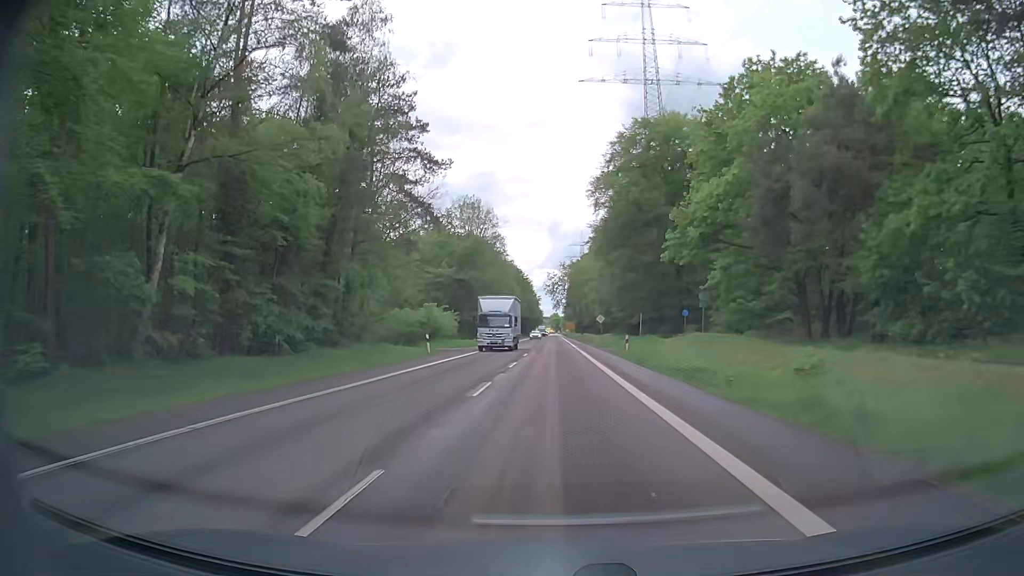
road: secondary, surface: asphalt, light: Day
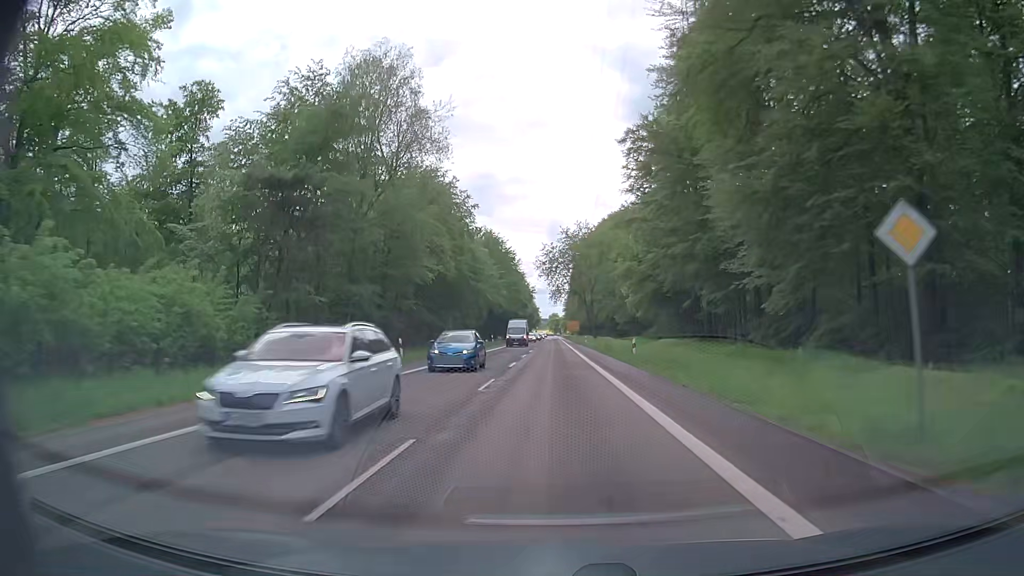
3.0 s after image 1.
(+0.3, +54.9) m; 0°
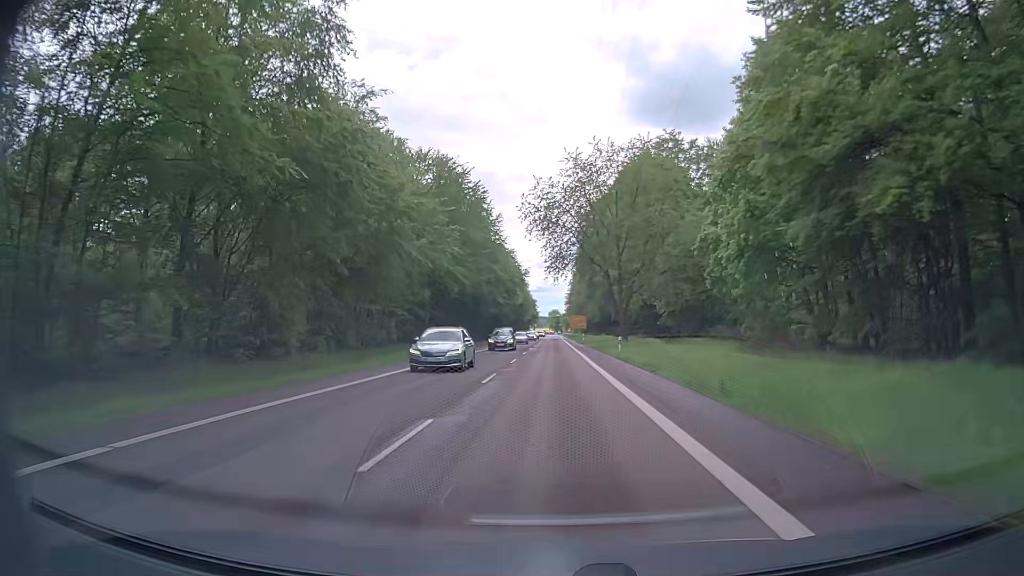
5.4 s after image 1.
(+0.1, +43.8) m; 0°
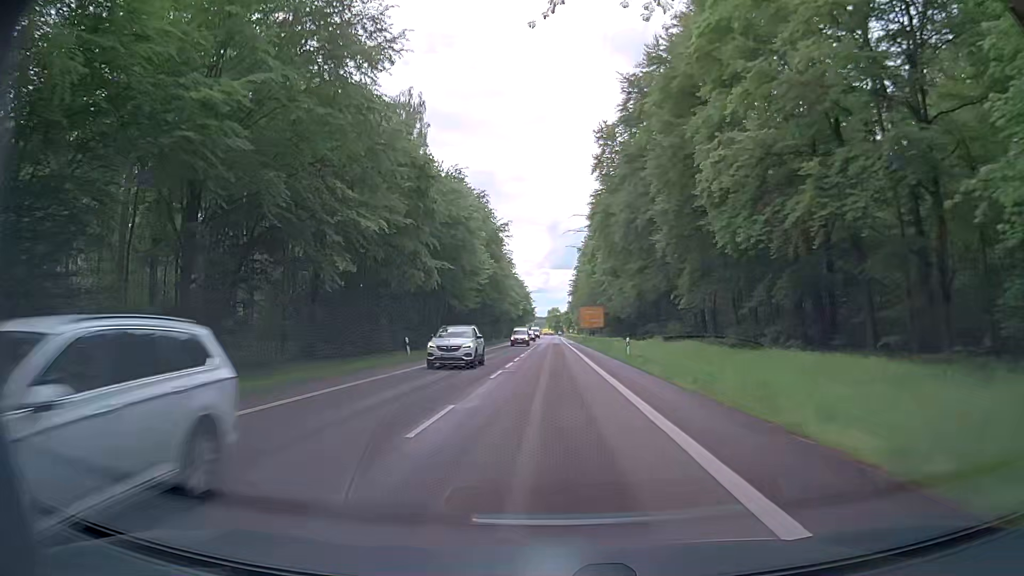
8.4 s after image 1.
(+0.2, +54.7) m; 0°
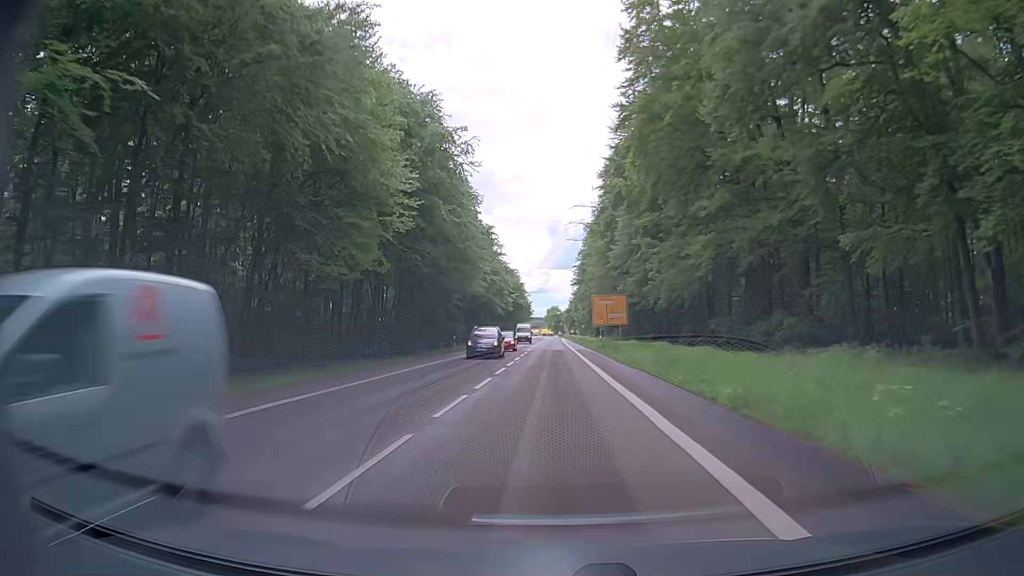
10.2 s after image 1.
(+0.2, +32.8) m; 0°
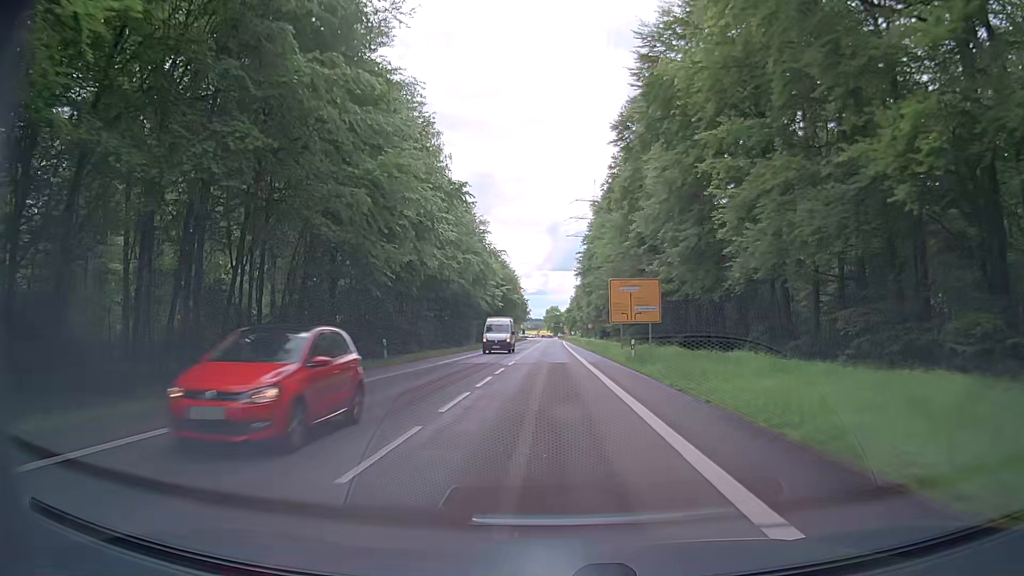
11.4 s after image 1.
(+0.1, +21.8) m; 0°
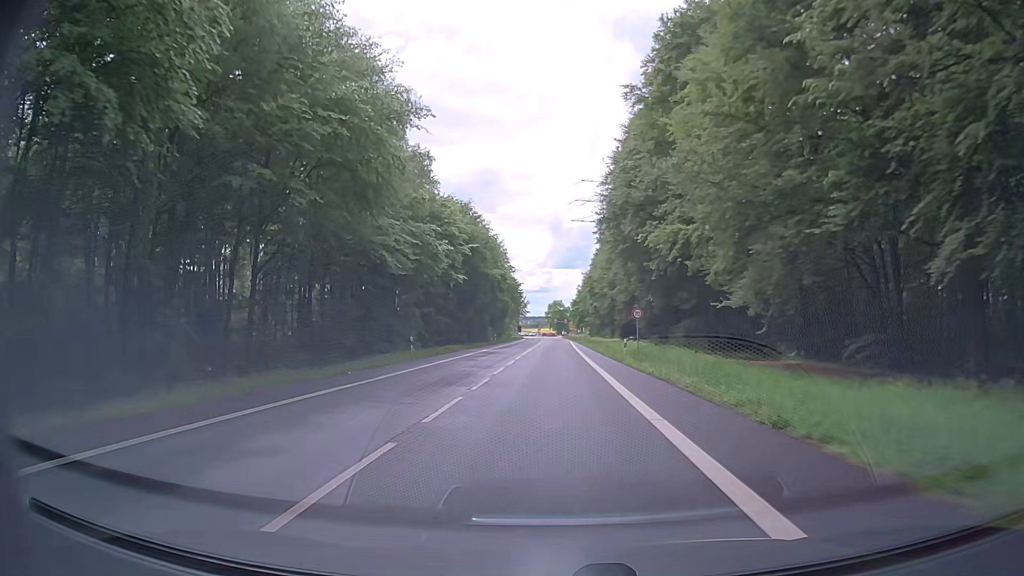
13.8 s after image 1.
(-0.1, +43.7) m; 0°
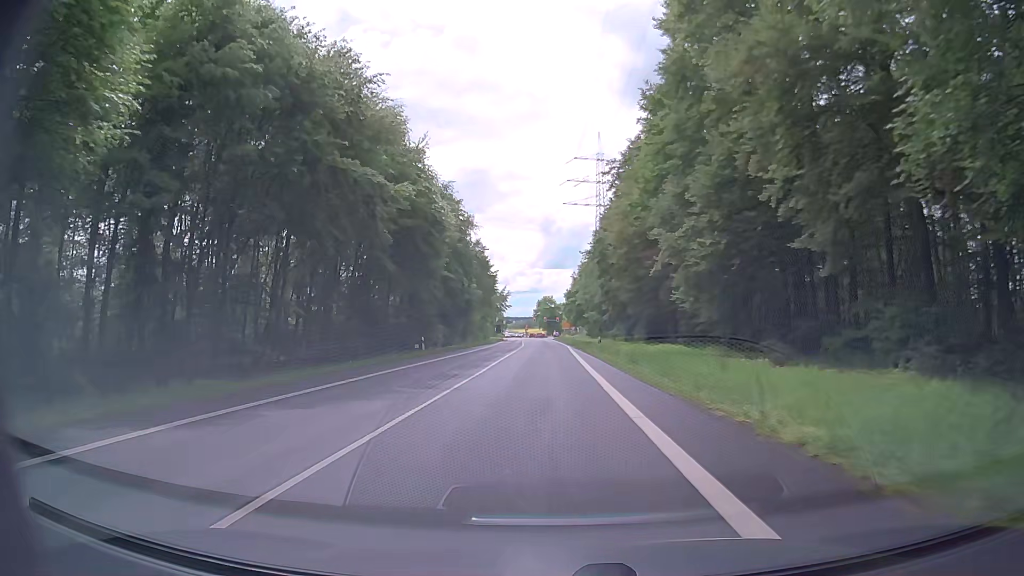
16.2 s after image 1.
(+0.1, +43.7) m; +1°
(0, +10) (0, +20) (0, +30) (0, +40) (0, +50) (0, +60) (0, +70) (0, +80) (0, +90) (-1, +100) m
